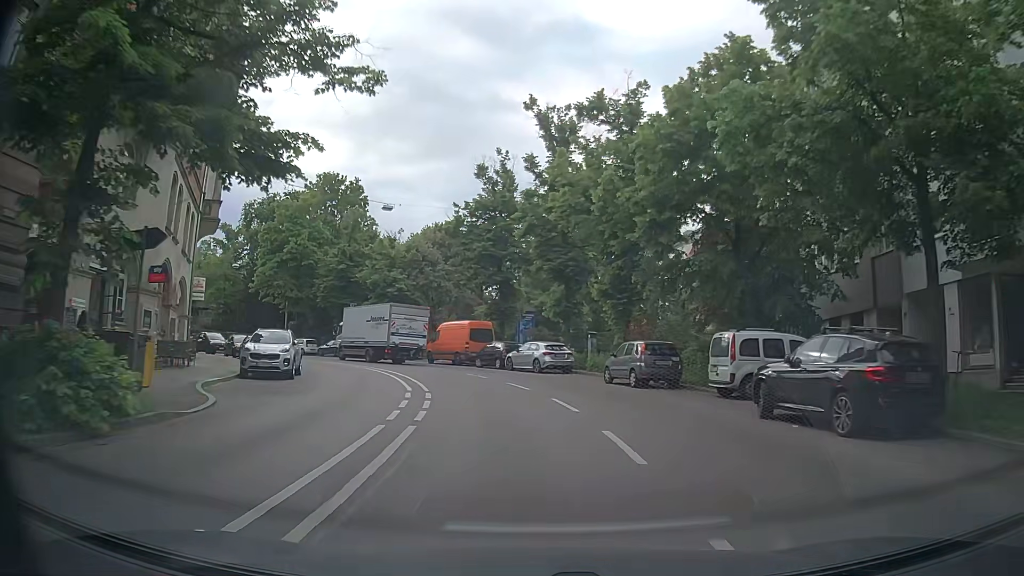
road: secondary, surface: asphalt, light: Day
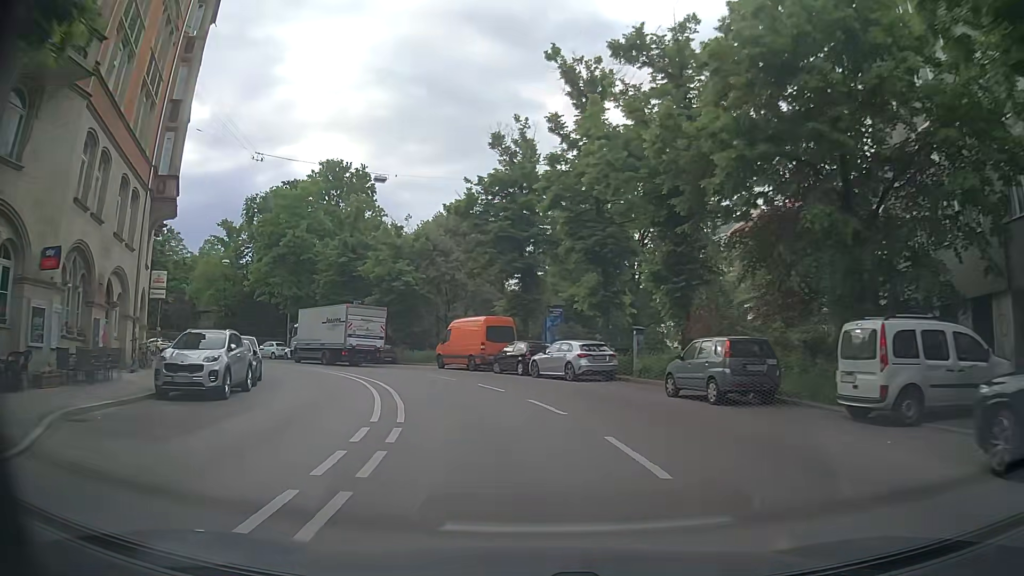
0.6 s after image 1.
(-0.1, +7.0) m; -1°
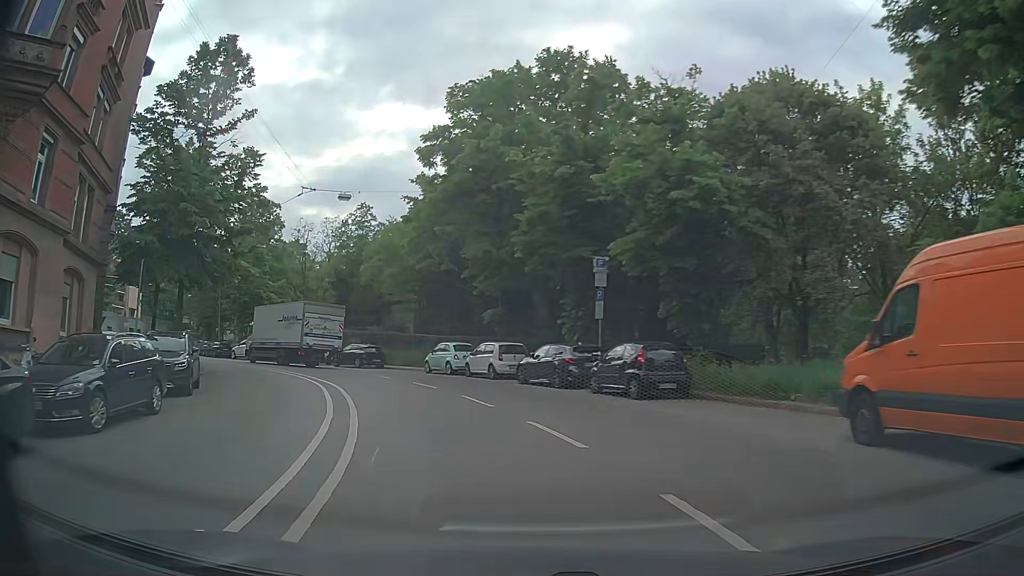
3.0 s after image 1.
(-5.3, +26.5) m; -24°
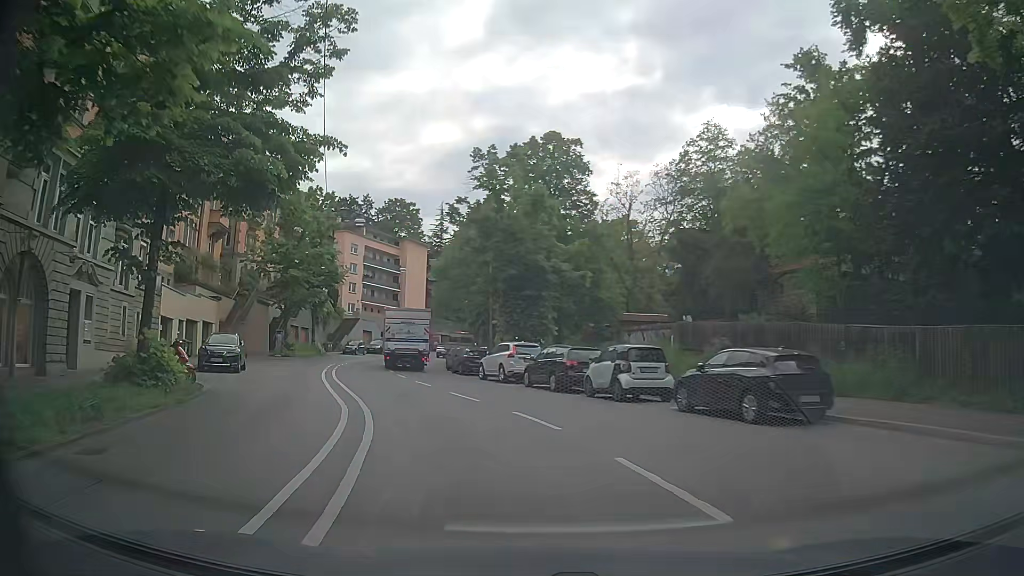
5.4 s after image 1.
(-7.4, +26.0) m; -31°
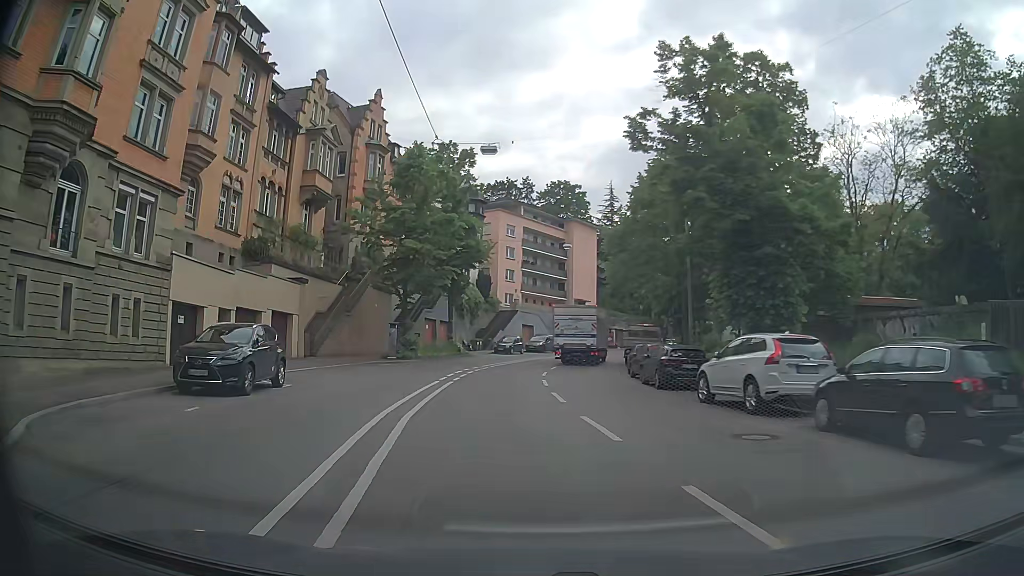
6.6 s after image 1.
(-1.5, +13.4) m; -14°
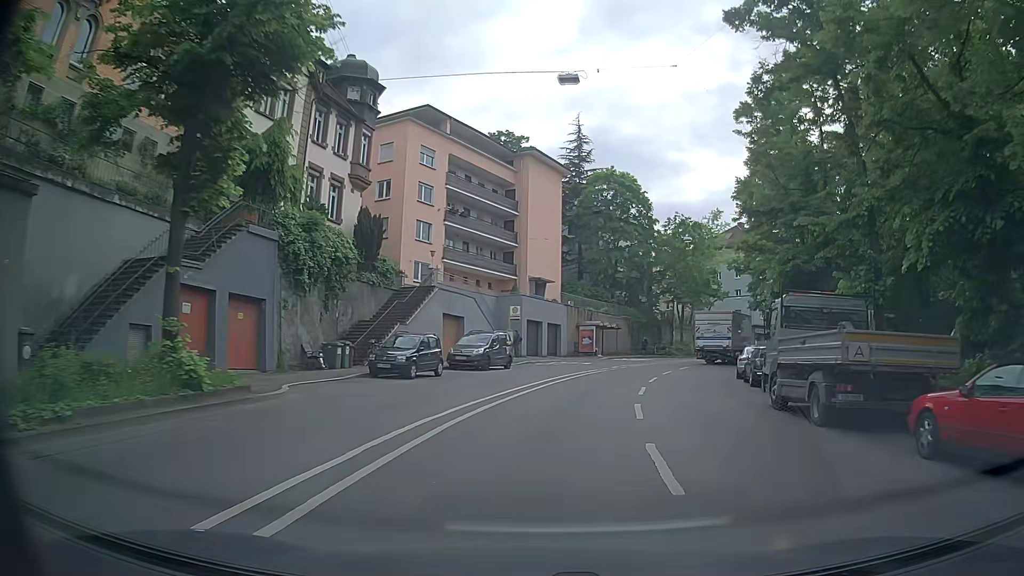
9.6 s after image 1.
(-0.3, +33.7) m; +6°
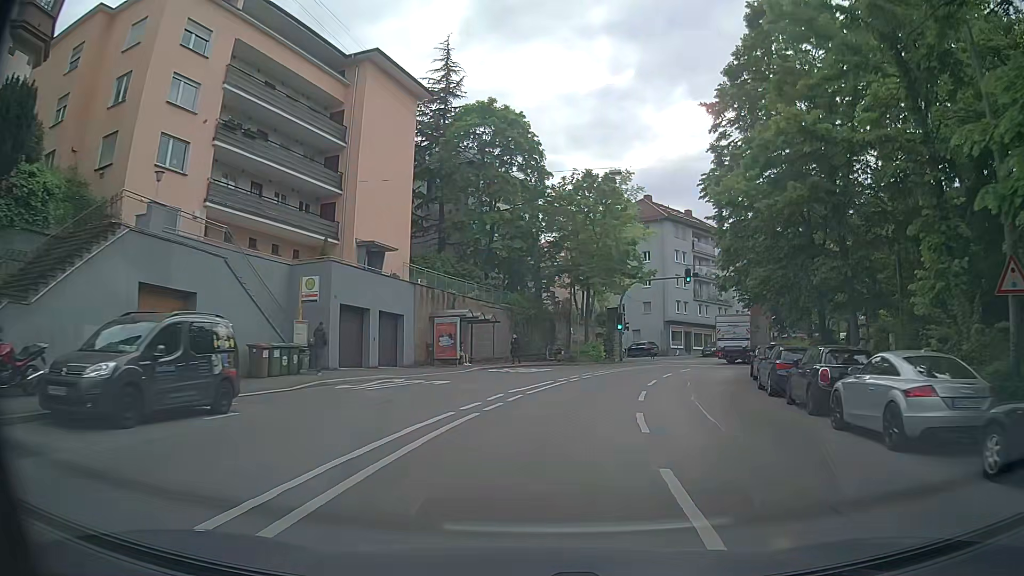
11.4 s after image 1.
(+2.1, +20.1) m; +11°
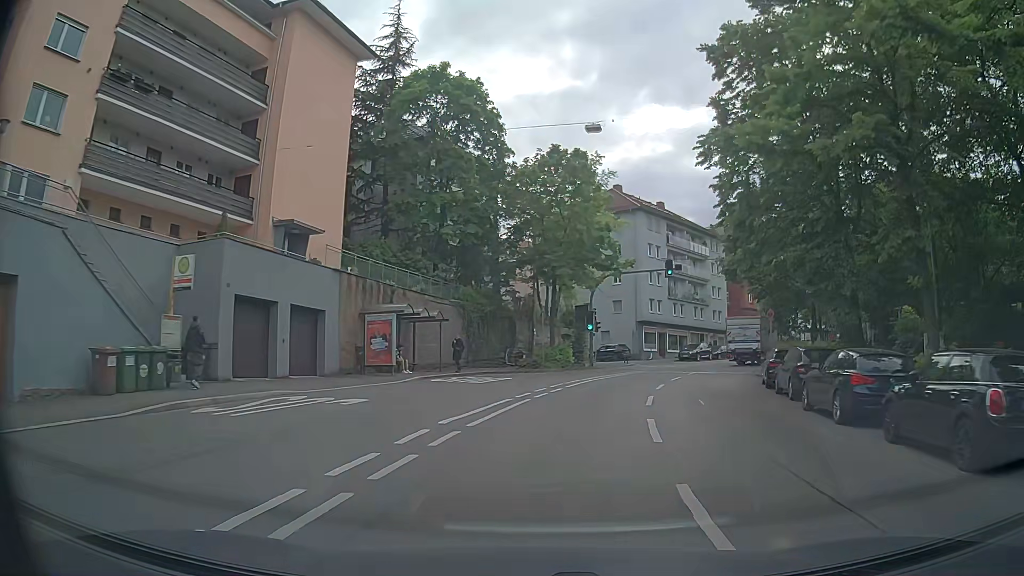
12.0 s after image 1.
(+0.2, +6.8) m; +4°
(0, +10) (+2, +20) (+4, +30) (+8, +39) (+12, +48) (+18, +56) (+24, +64) (+31, +71) (+39, +77) (+47, +83) m
